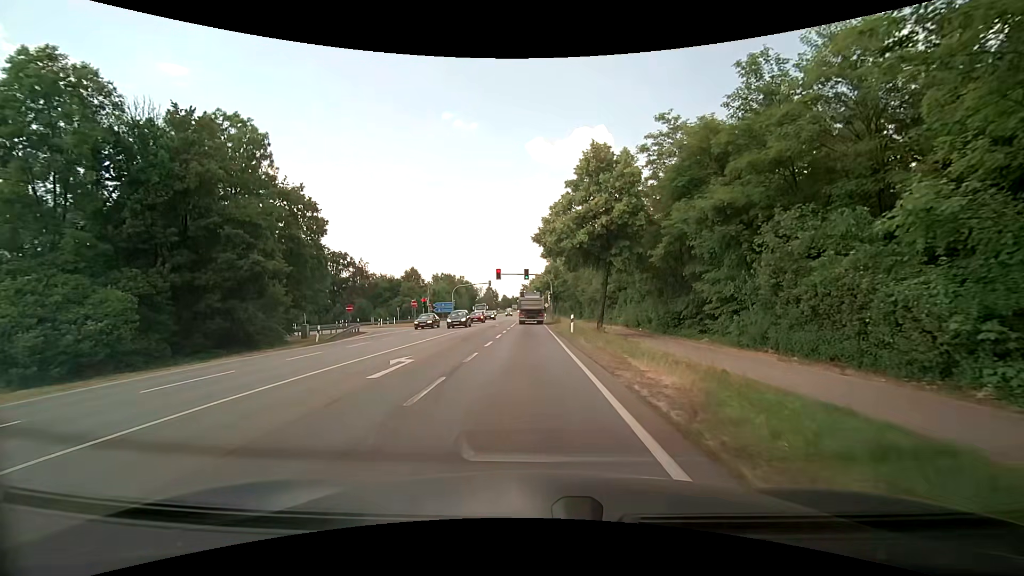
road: secondary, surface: asphalt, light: Day
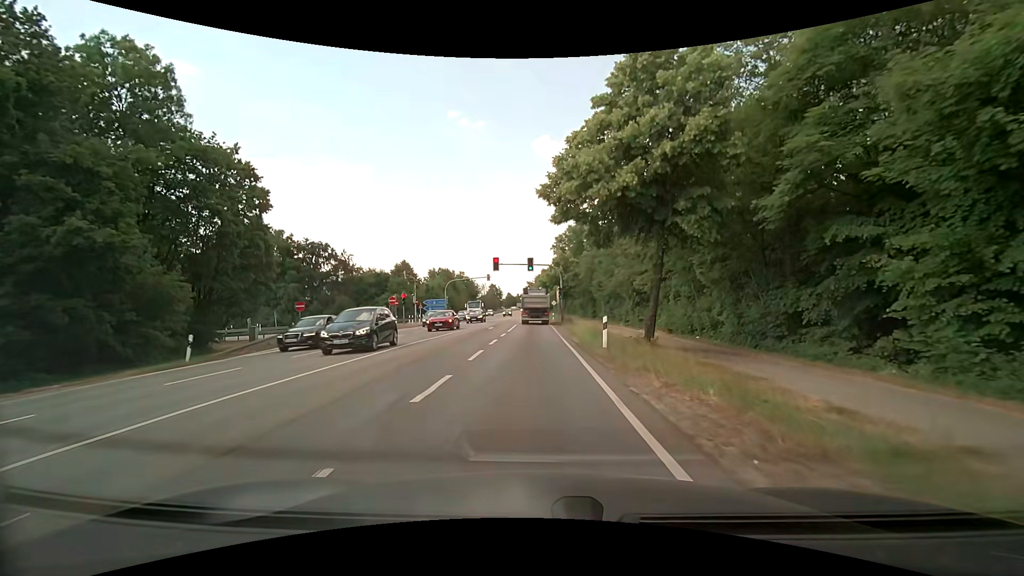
(0.0, +11.8) m; -1°
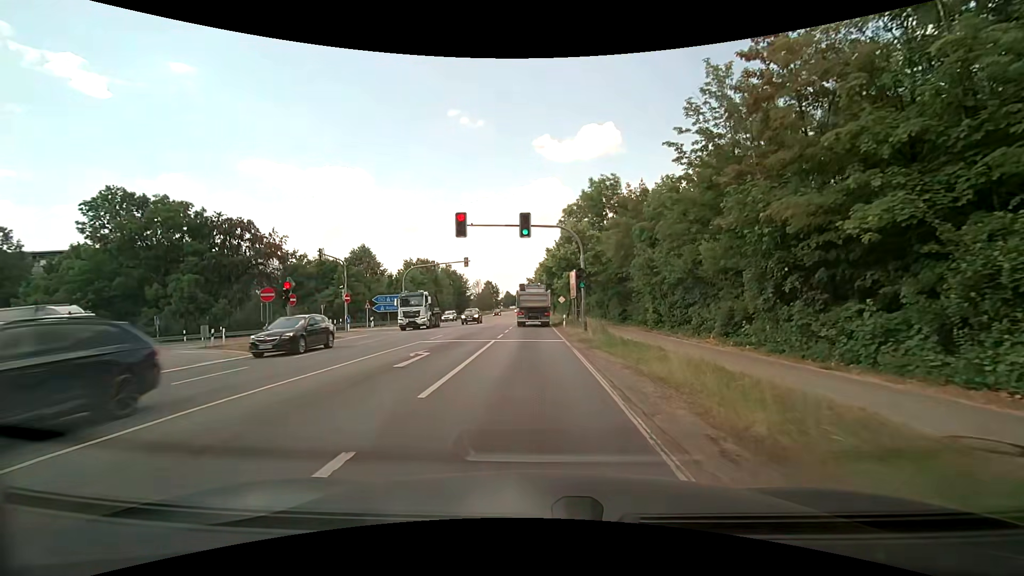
(0.0, +23.5) m; 0°
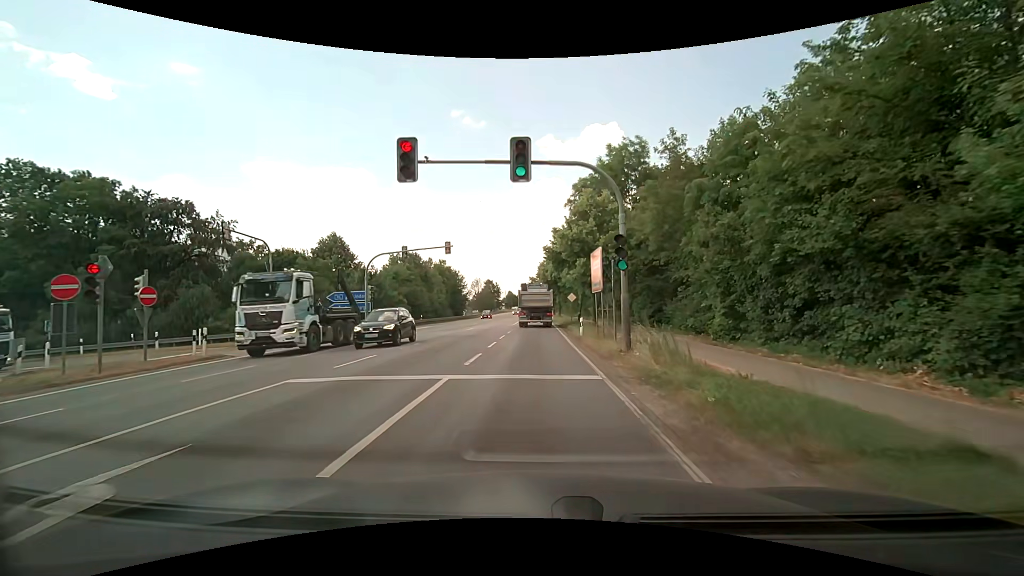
(-0.1, +12.0) m; -1°
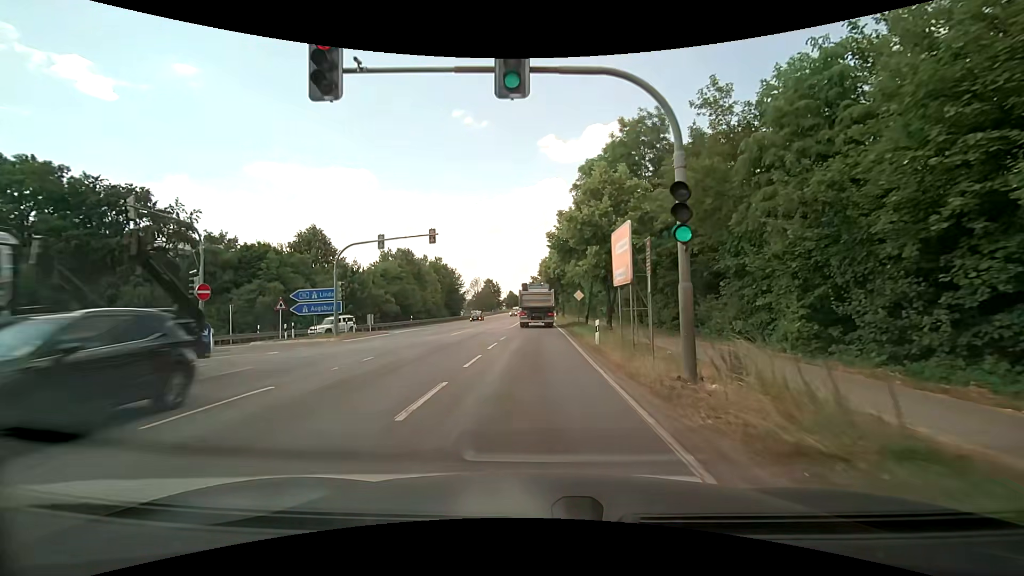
(0.0, +6.2) m; -1°
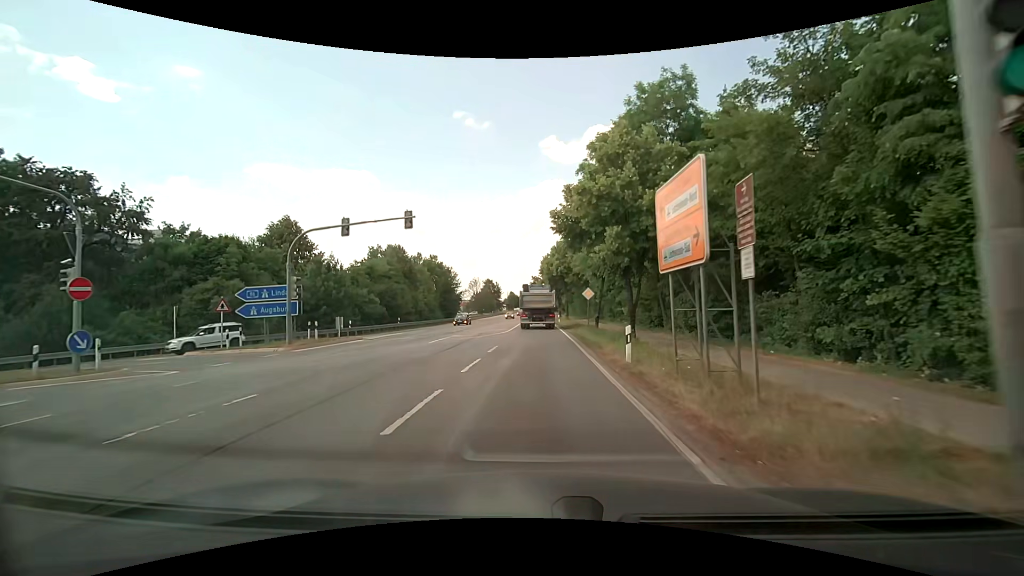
(0.0, +6.3) m; 0°
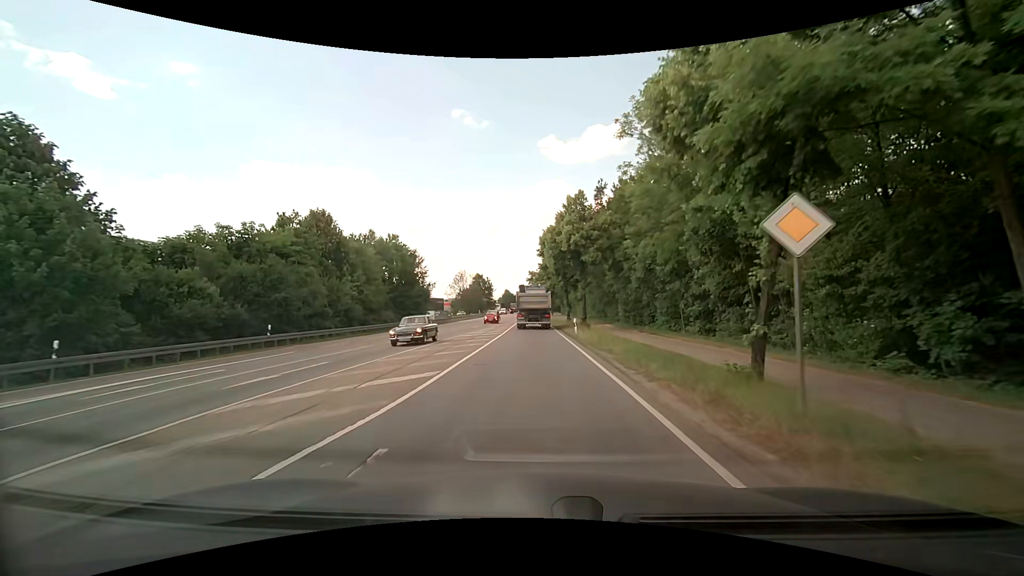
(+0.1, +26.7) m; +2°
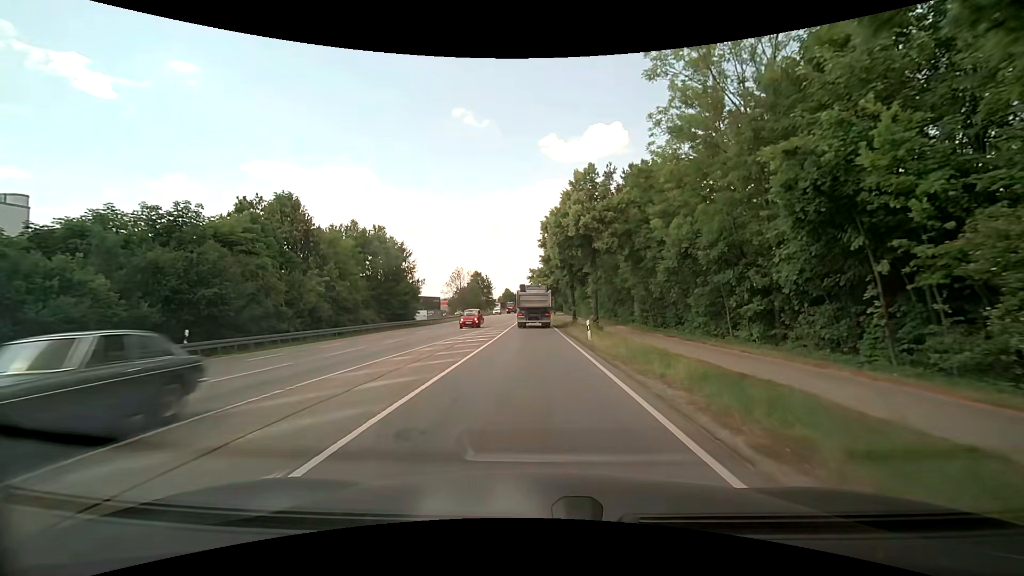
(-0.2, +7.0) m; -2°
(0, +10) (0, +20) (0, +30) (0, +40) (0, +50) (0, +60) (-1, +70) (-1, +80) (-1, +90) (-1, +100) m
